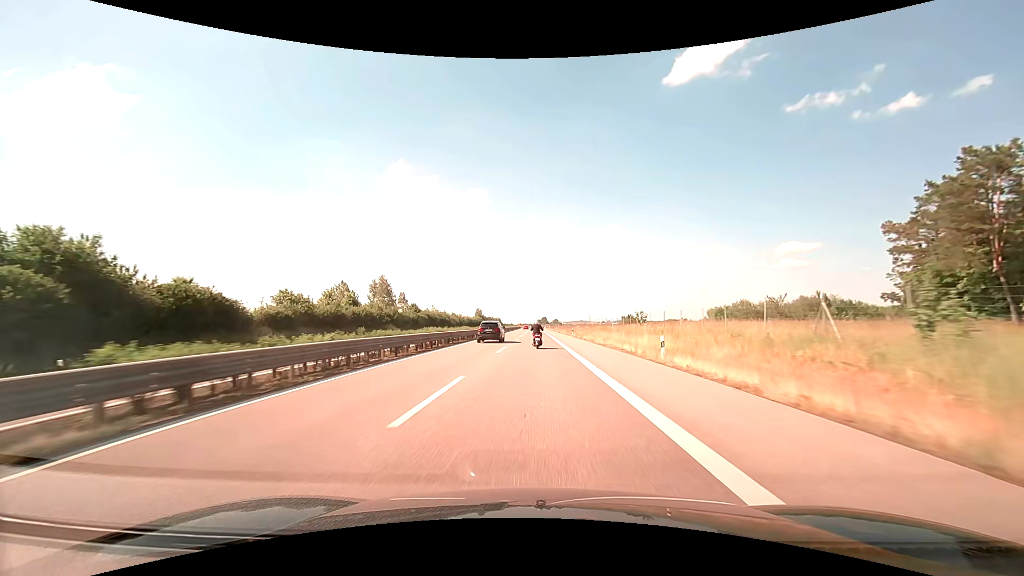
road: trunk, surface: asphalt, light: Day
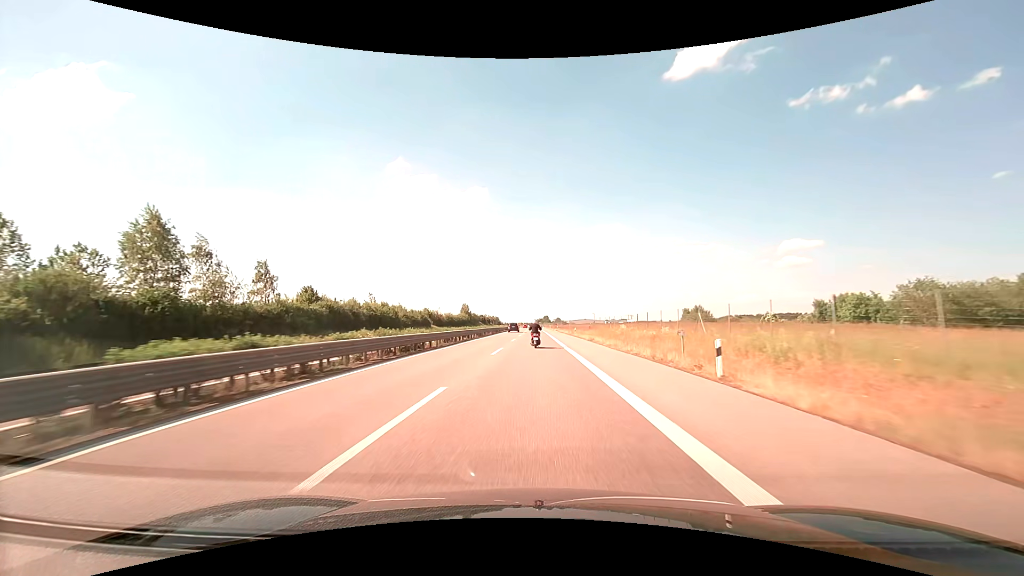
(0.0, +56.1) m; 0°
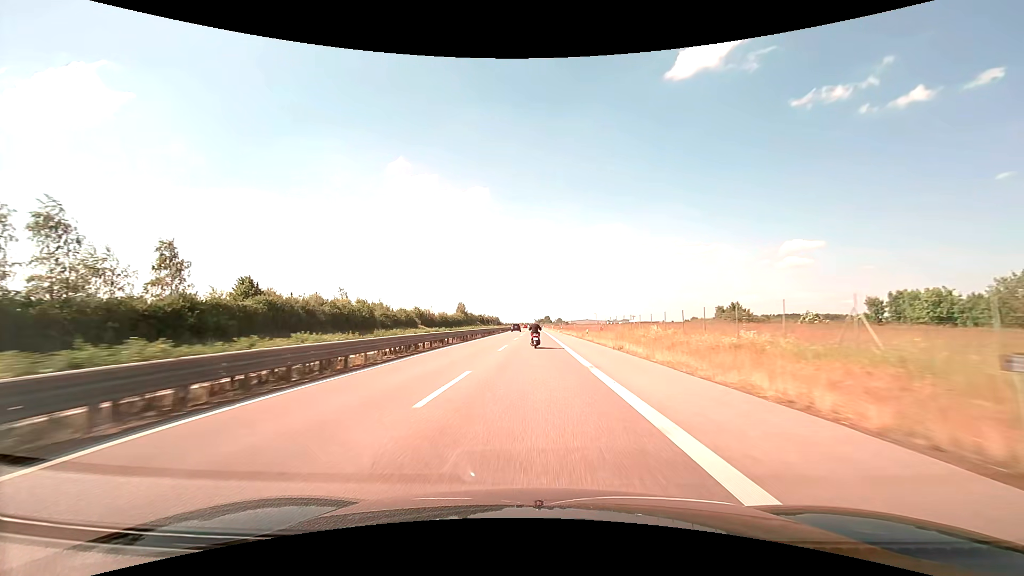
(0.0, +14.1) m; 0°
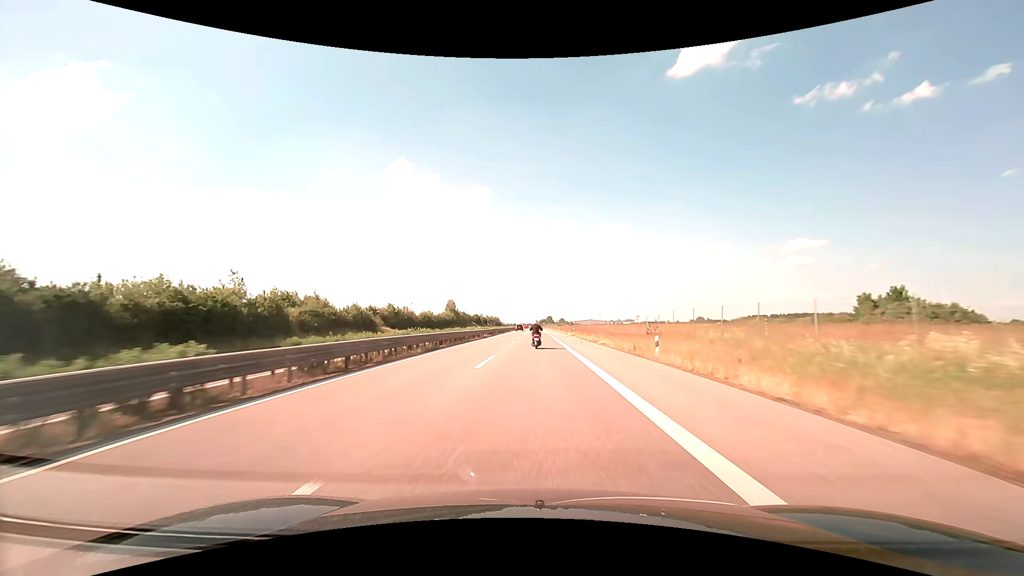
(0.0, +28.2) m; 0°
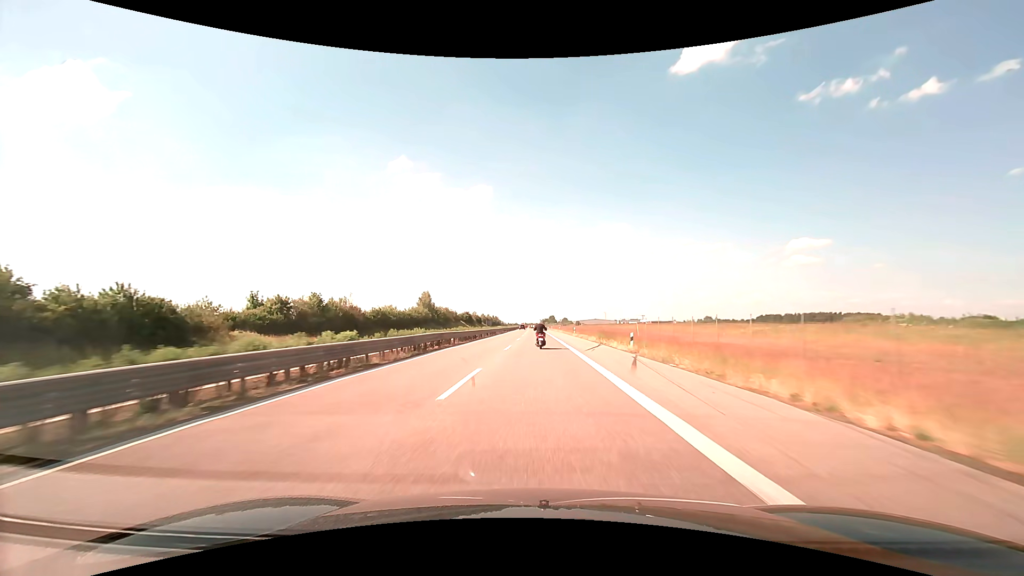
(0.0, +42.3) m; 0°
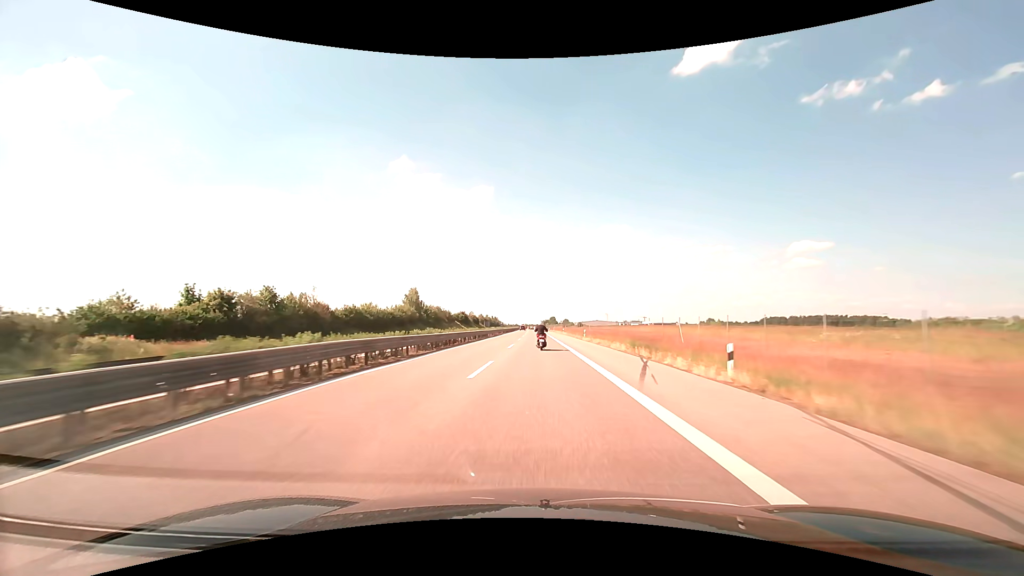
(0.0, +14.1) m; 0°
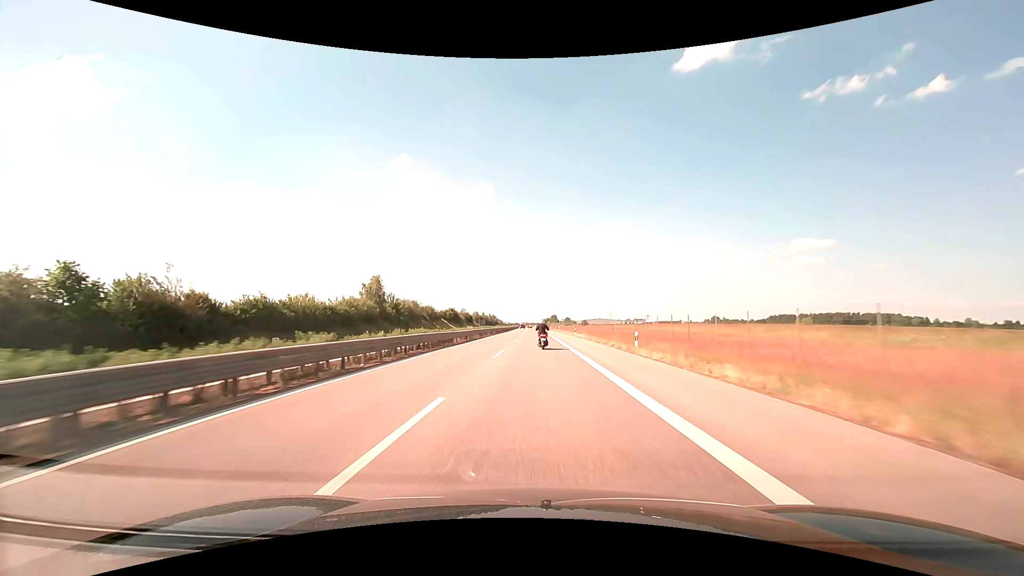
(-0.1, +28.2) m; 0°
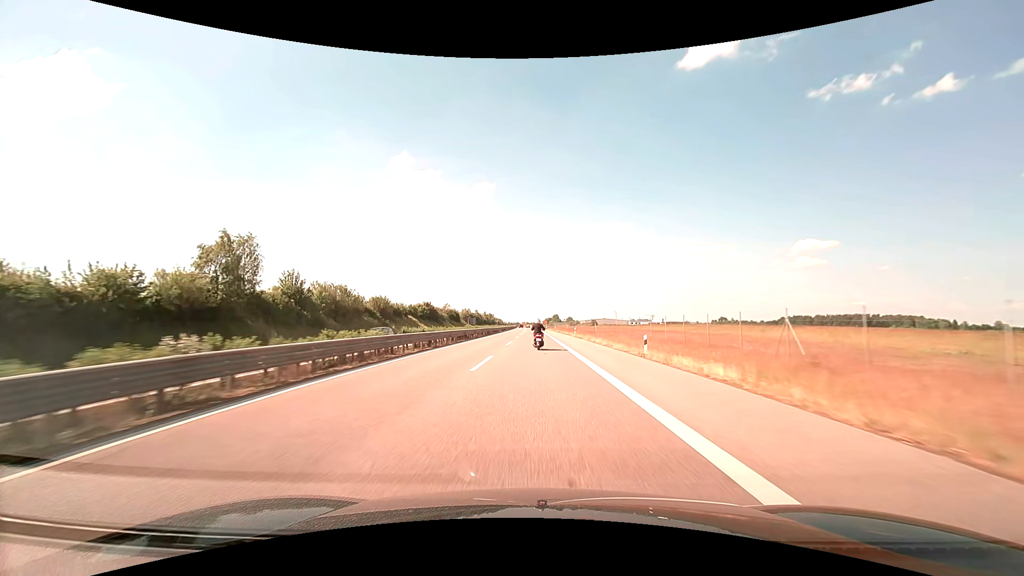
(-0.1, +42.0) m; 0°
(0, +10) (0, +20) (0, +30) (0, +40) (0, +50) (0, +60) (0, +70) (0, +80) (-1, +90) (-1, +100) m
